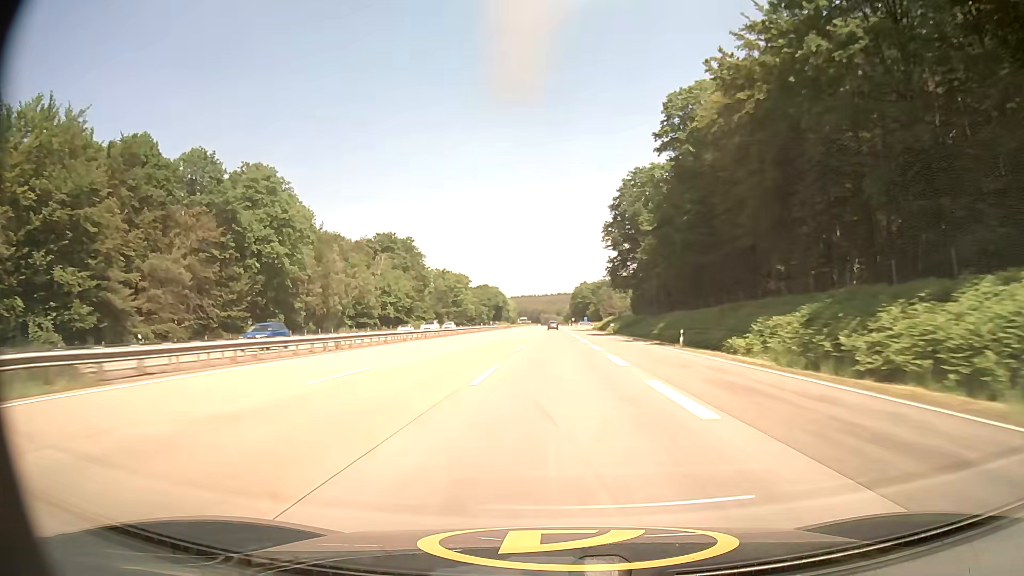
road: motorway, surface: asphalt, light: Day
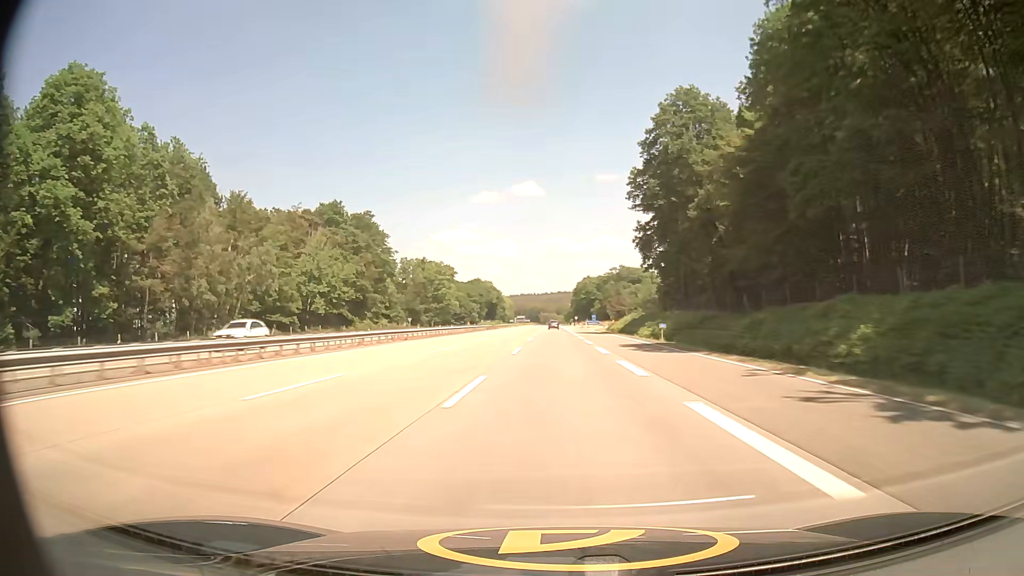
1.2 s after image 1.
(0.0, +39.9) m; 0°
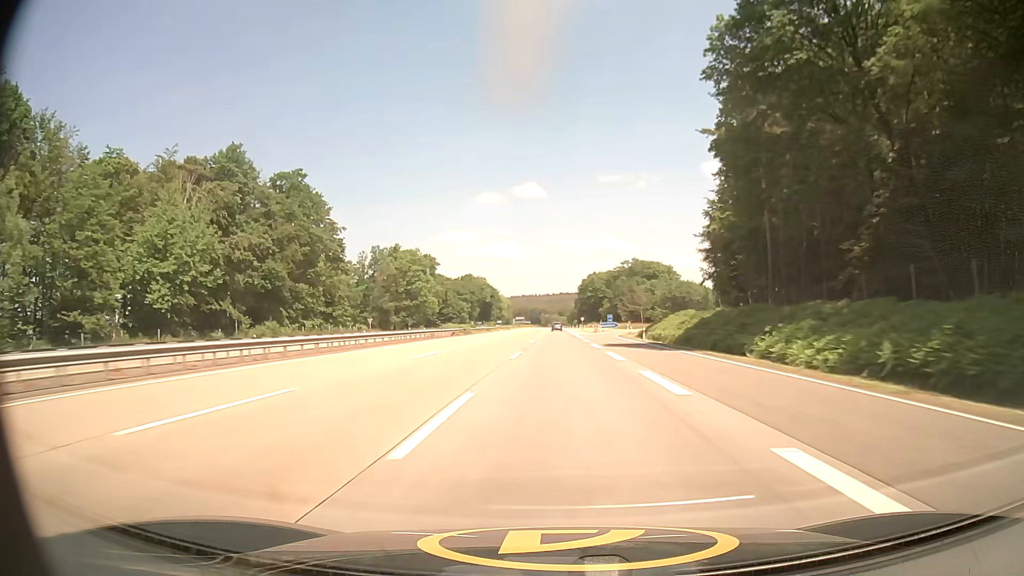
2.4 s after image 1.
(0.0, +40.0) m; 0°
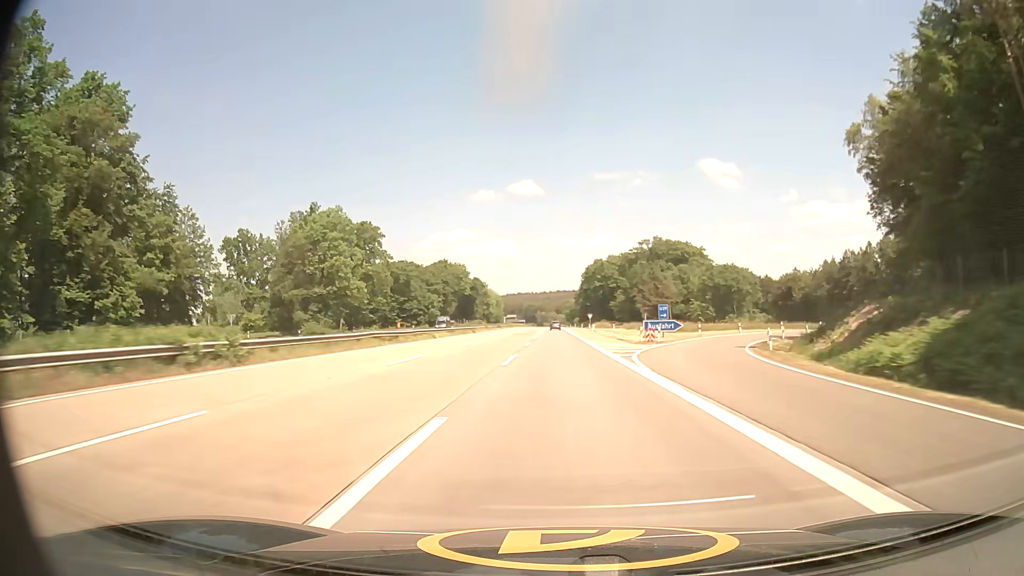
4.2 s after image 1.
(+0.2, +60.0) m; 0°
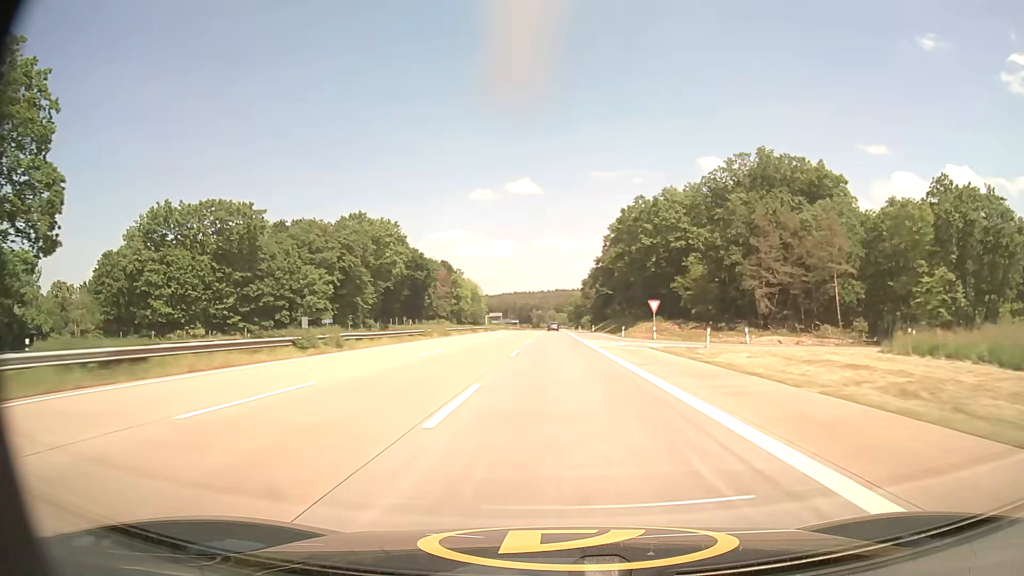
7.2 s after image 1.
(+0.1, +100.9) m; 0°
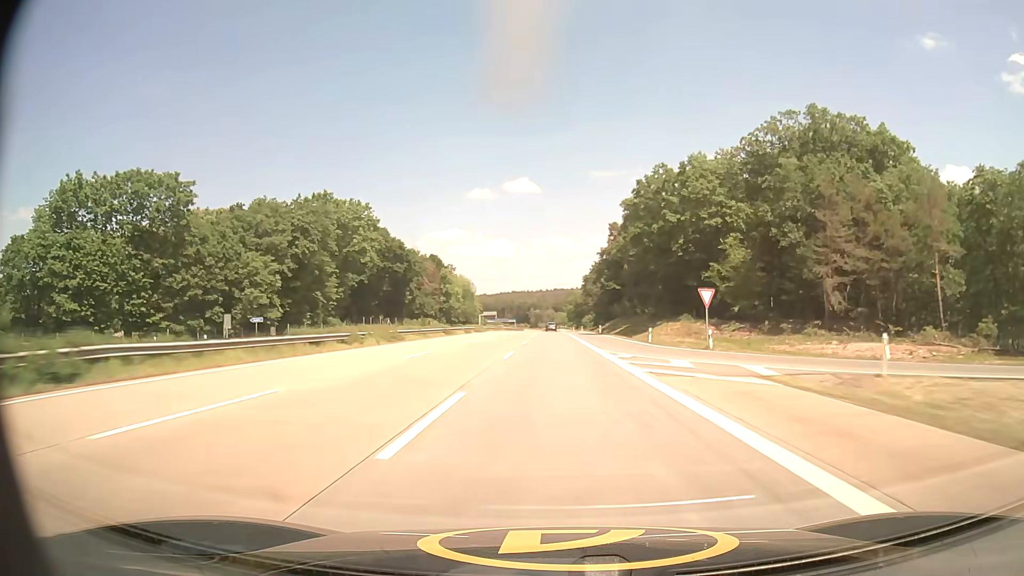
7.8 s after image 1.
(0.0, +20.3) m; 0°
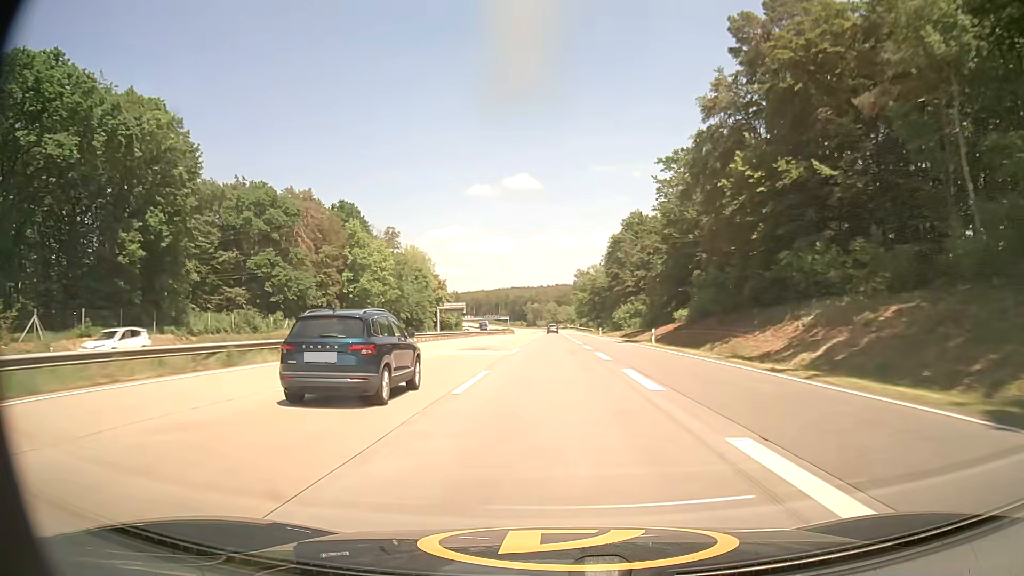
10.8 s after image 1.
(-0.2, +102.3) m; 0°
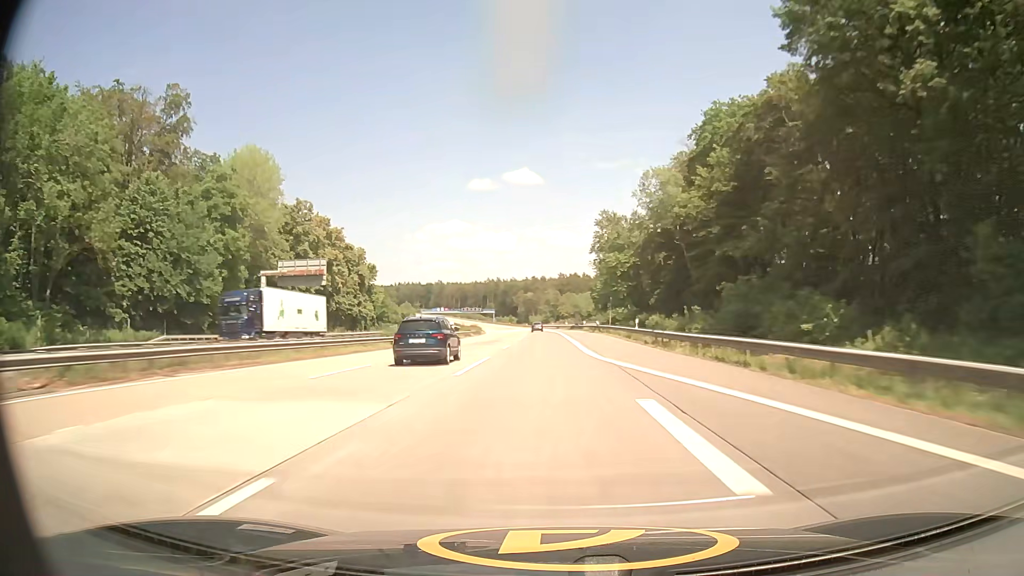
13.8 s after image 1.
(+0.4, +103.7) m; 0°
(0, +10) (0, +20) (0, +30) (0, +40) (0, +50) (-1, +60) (-1, +70) (-1, +80) (-2, +90) (-2, +100) m
